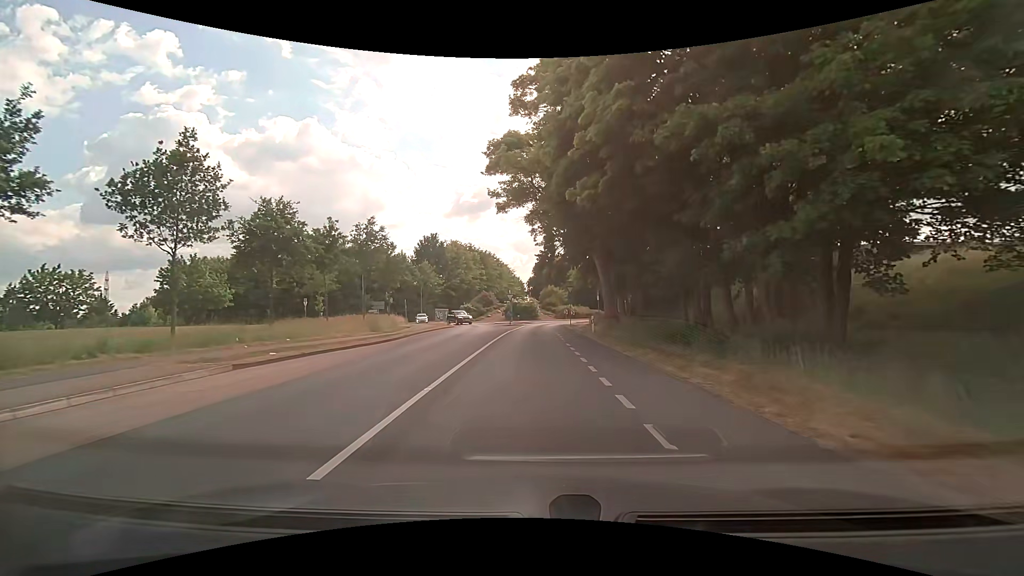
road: secondary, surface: asphalt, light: Day
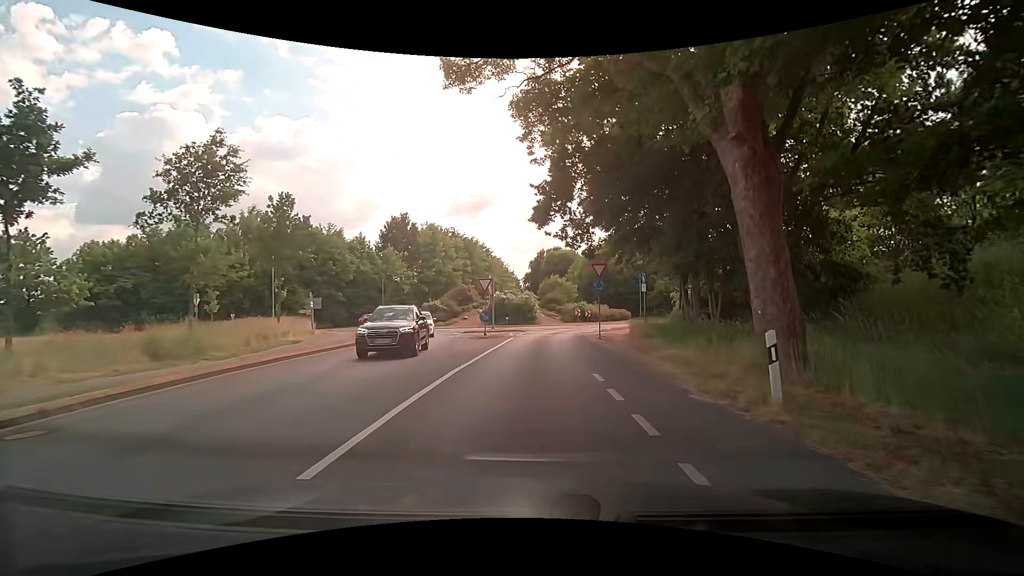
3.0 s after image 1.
(+0.5, +22.1) m; 0°
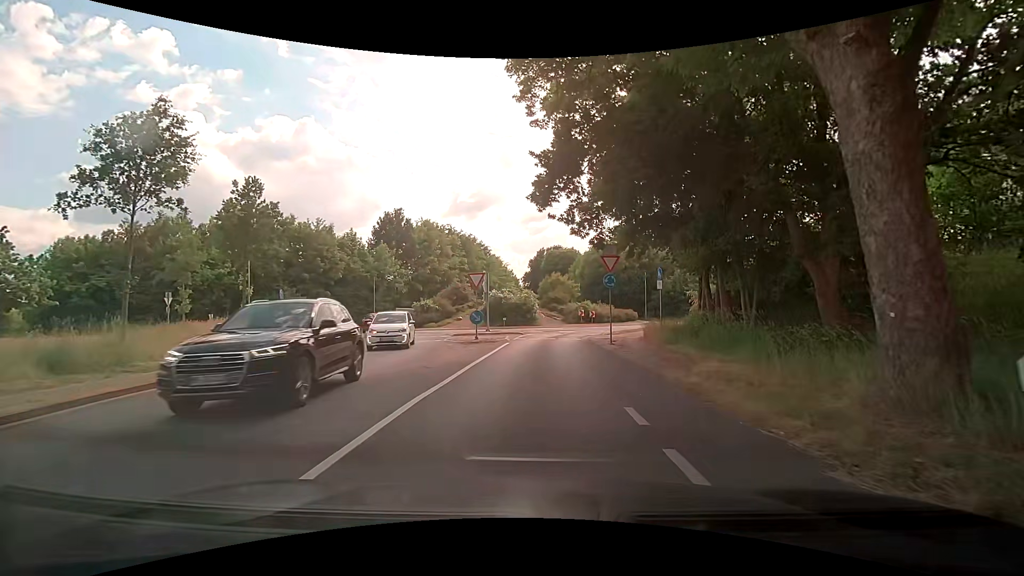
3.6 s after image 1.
(+0.1, +3.6) m; 0°
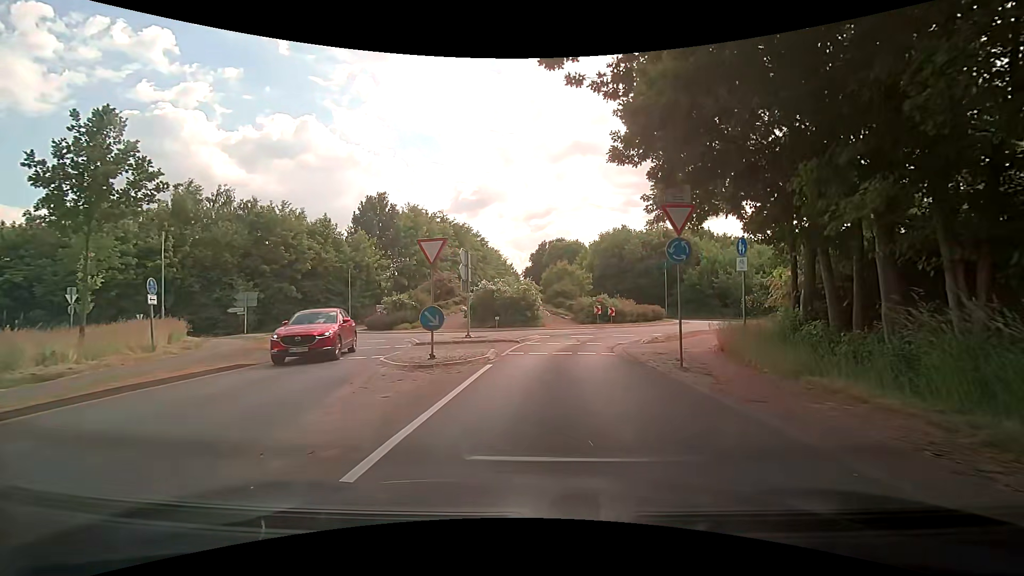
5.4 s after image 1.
(+0.1, +9.6) m; +1°
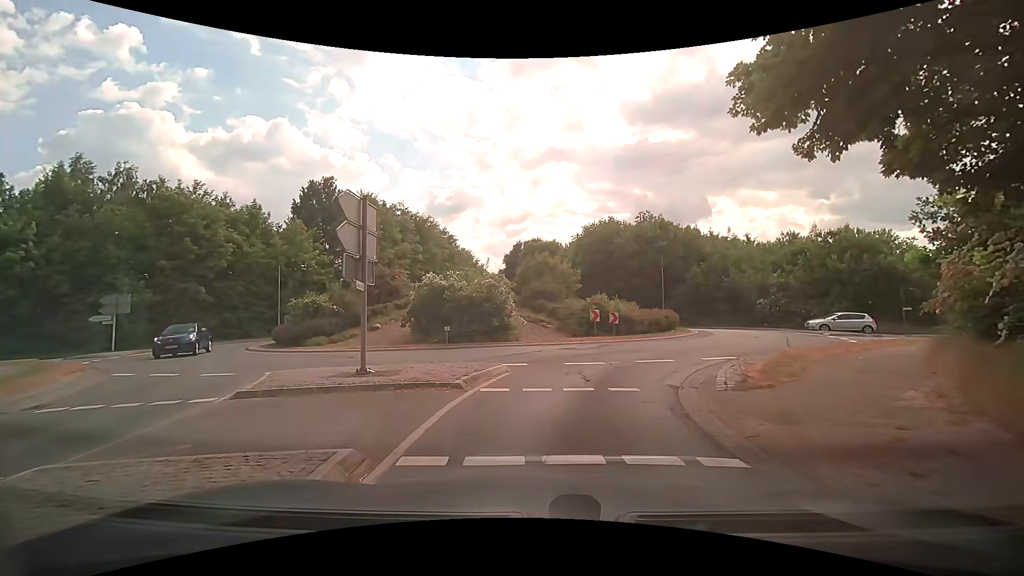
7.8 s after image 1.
(0.0, +10.1) m; +2°
